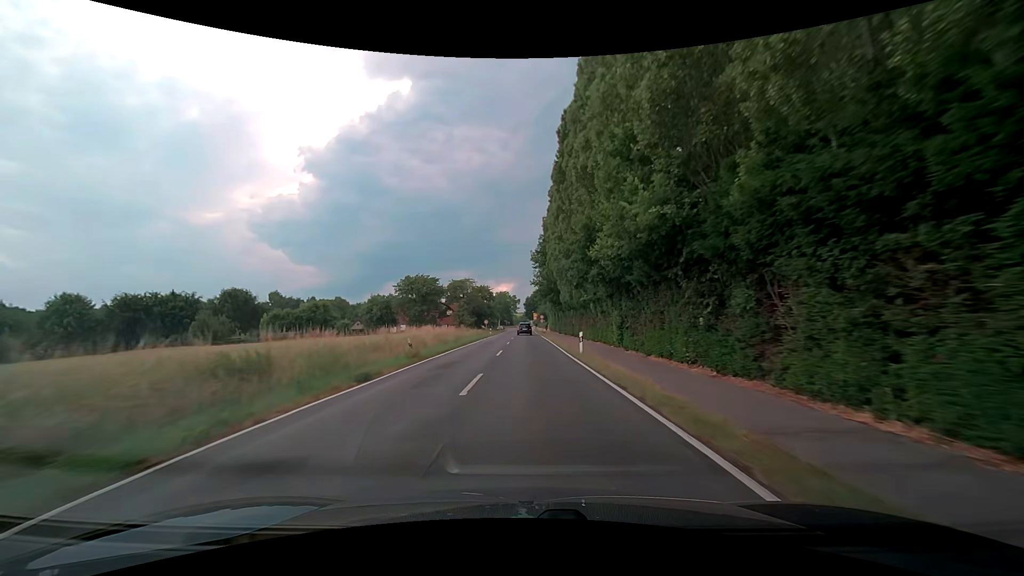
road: secondary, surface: asphalt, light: Day
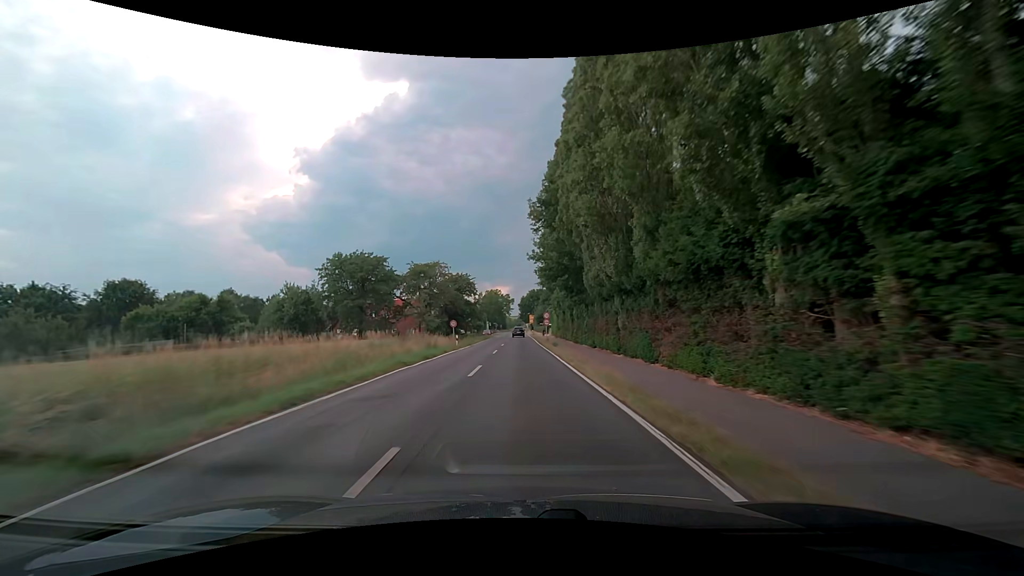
(+0.4, +31.8) m; +1°
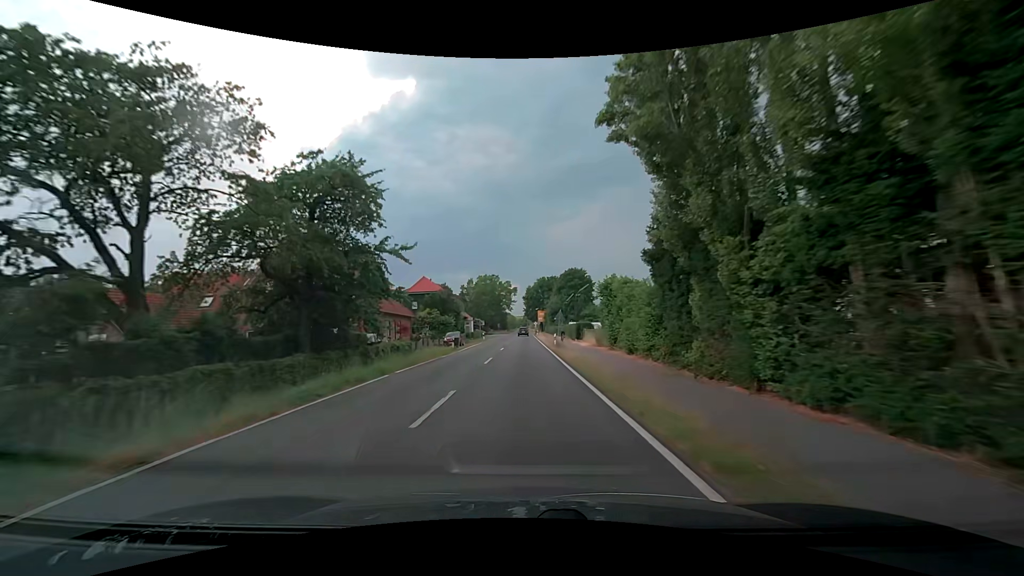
(-0.2, +54.8) m; -1°
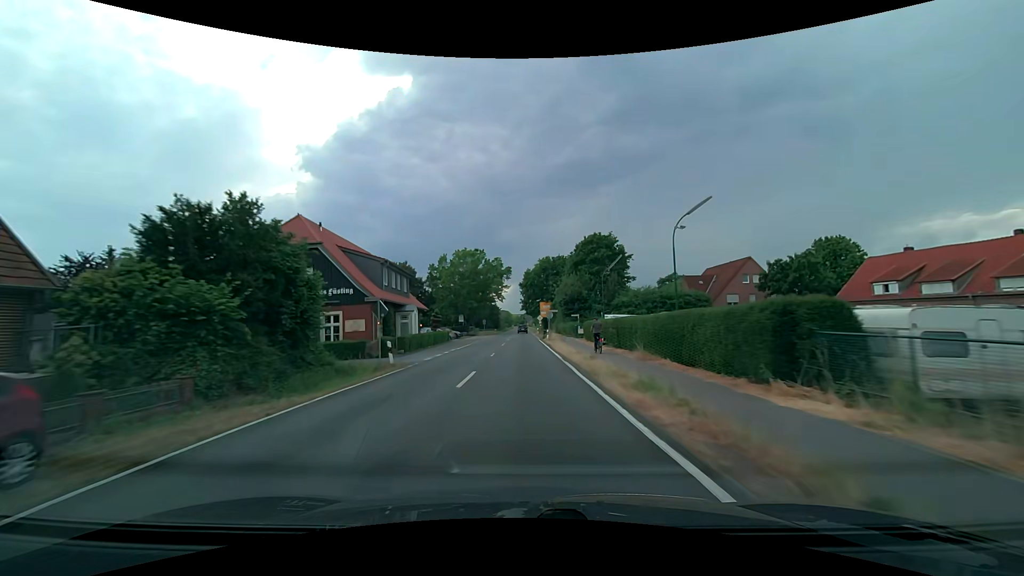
(+0.1, +43.9) m; 0°
(0, +10) (0, +20) (0, +30) (0, +40) (0, +50) (0, +60) (0, +70) (0, +80) (0, +90) (0, +100) m
